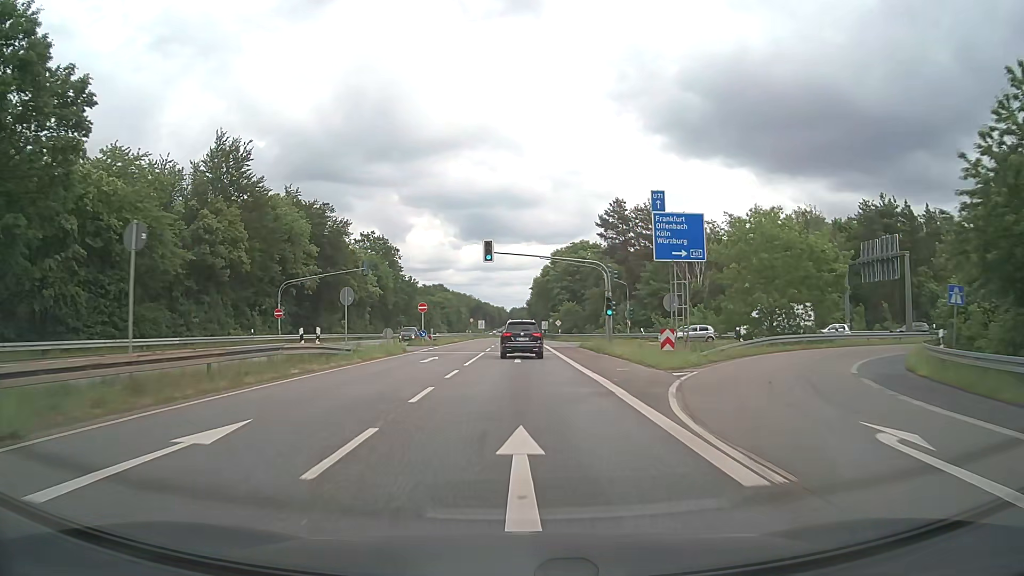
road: motorway_link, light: Day
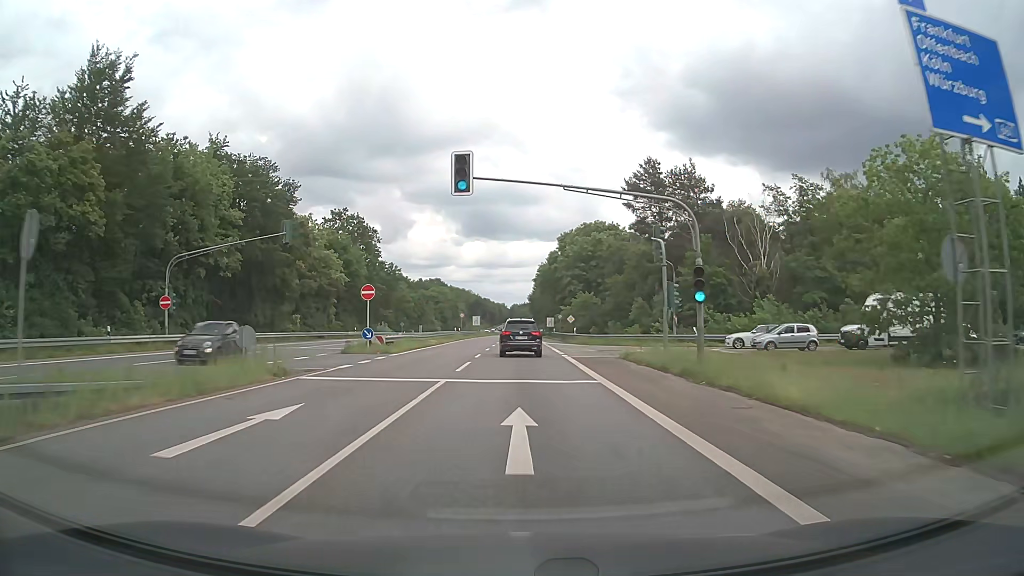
(0.0, +19.8) m; 0°
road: secondary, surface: asphalt
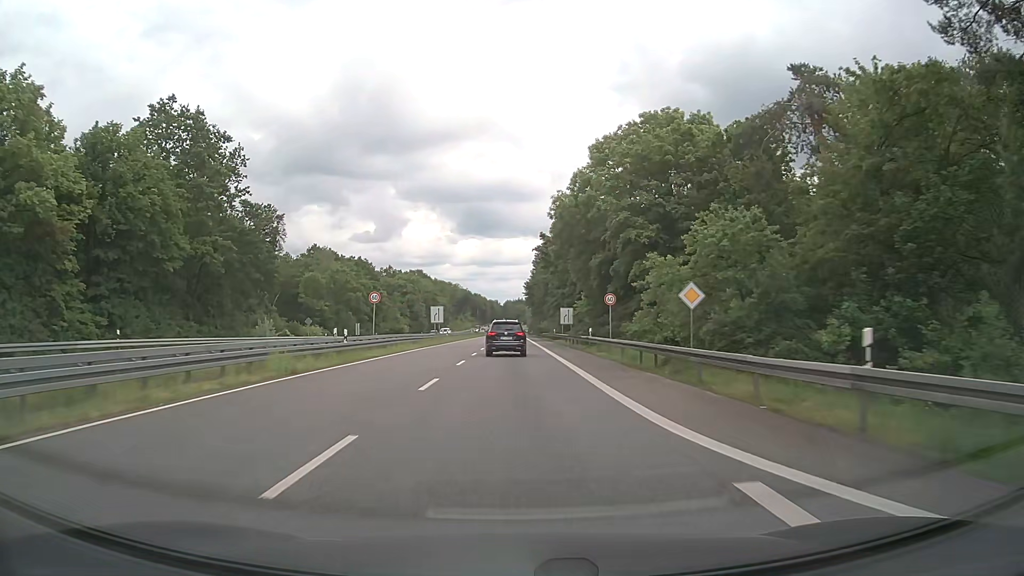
(0.0, +50.8) m; 0°
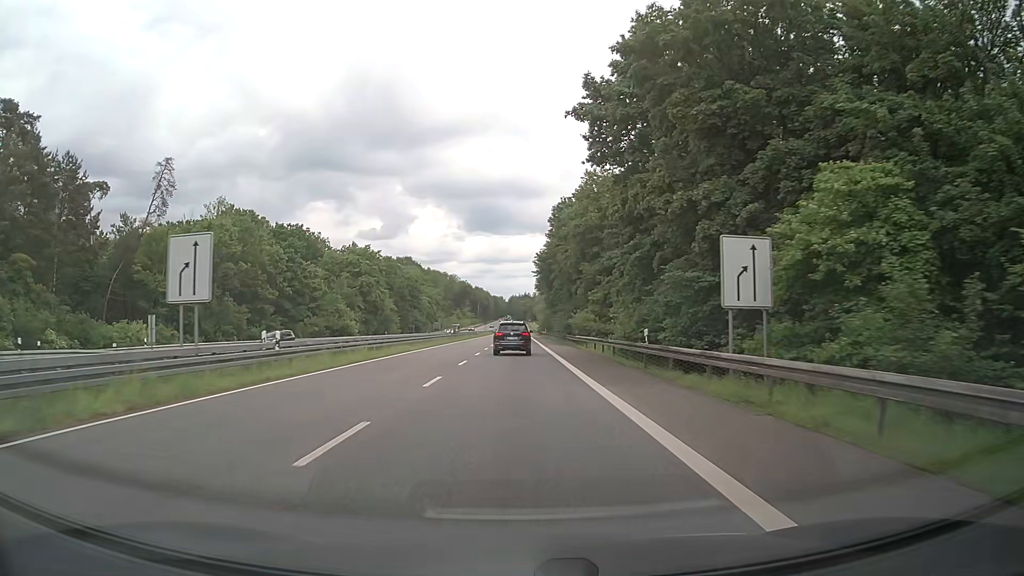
(-0.1, +52.9) m; 0°
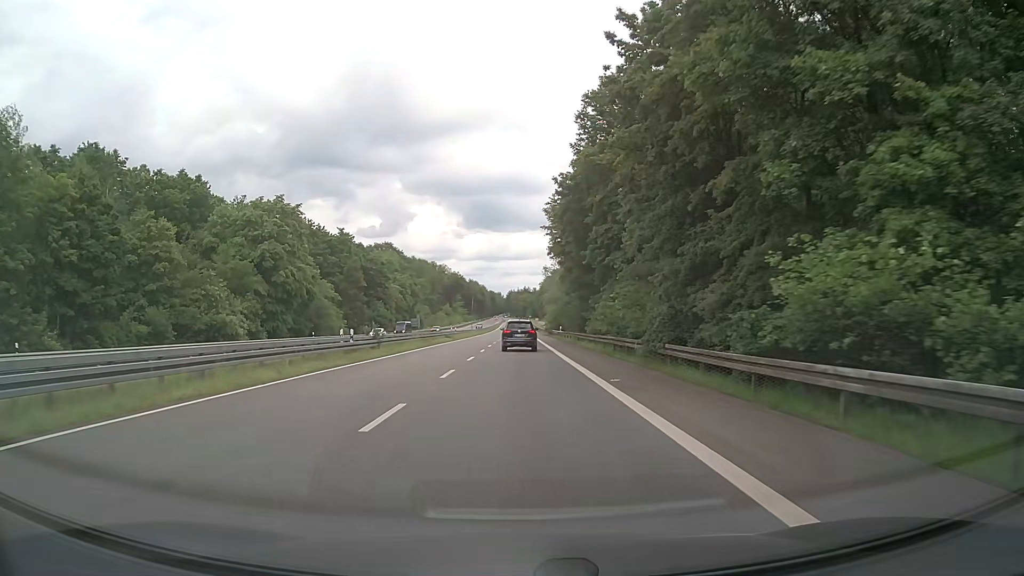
(-0.2, +42.8) m; 0°
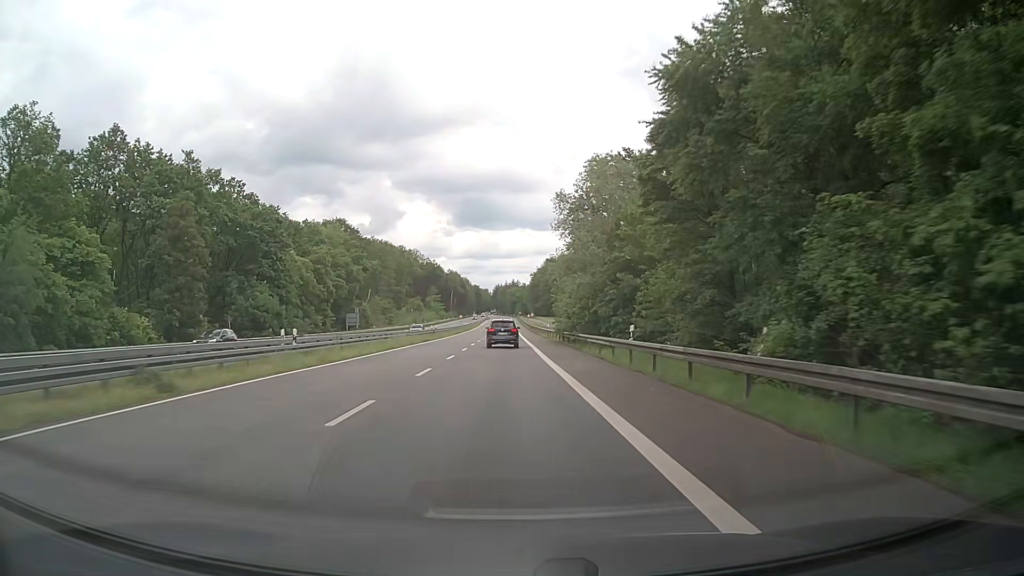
(+0.2, +53.6) m; 0°
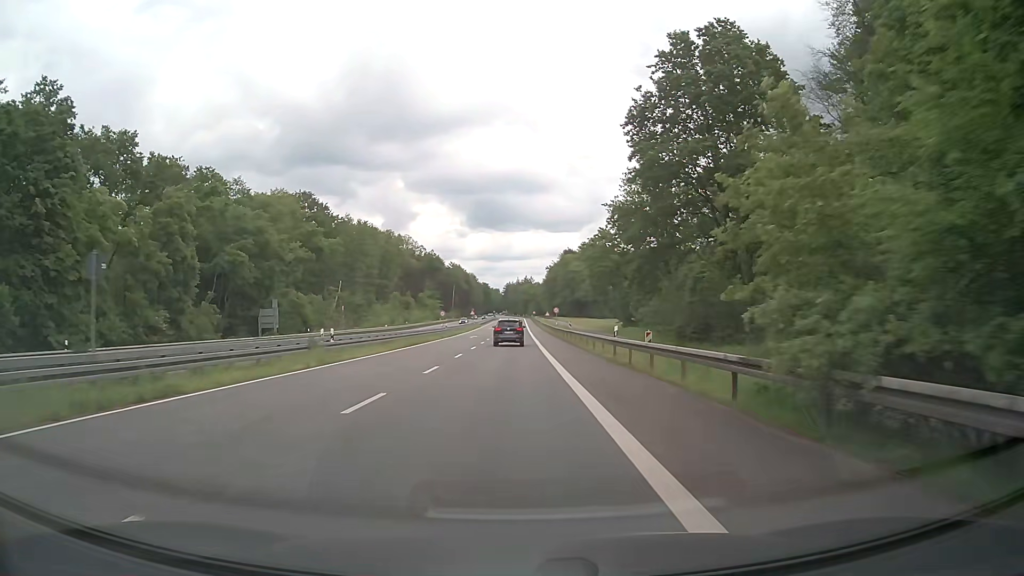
(+0.1, +43.6) m; 0°
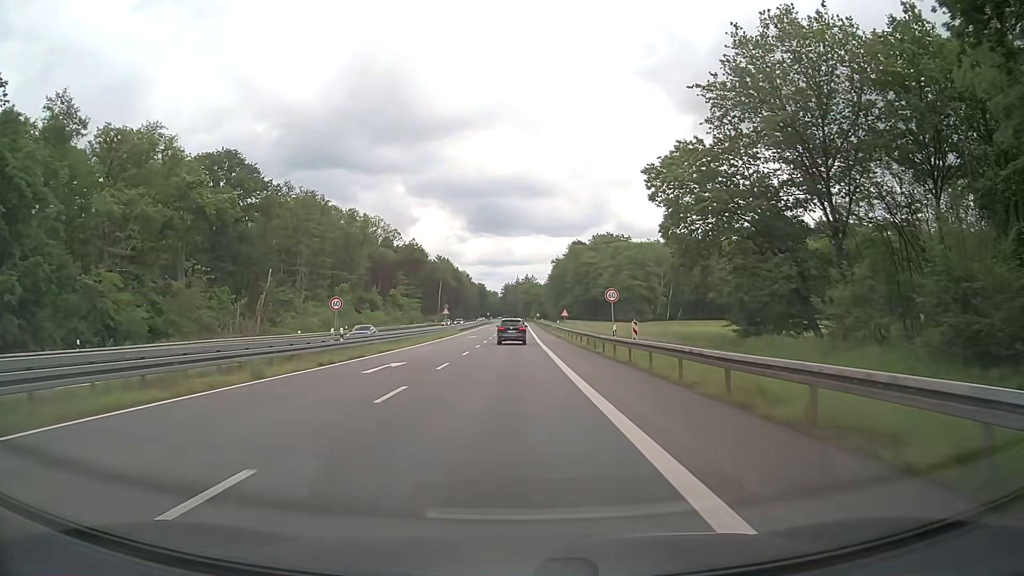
(-0.8, +43.3) m; -1°
(0, +10) (0, +20) (0, +30) (0, +40) (0, +50) (0, +60) (0, +70) (0, +80) (0, +90) (0, +100) m
